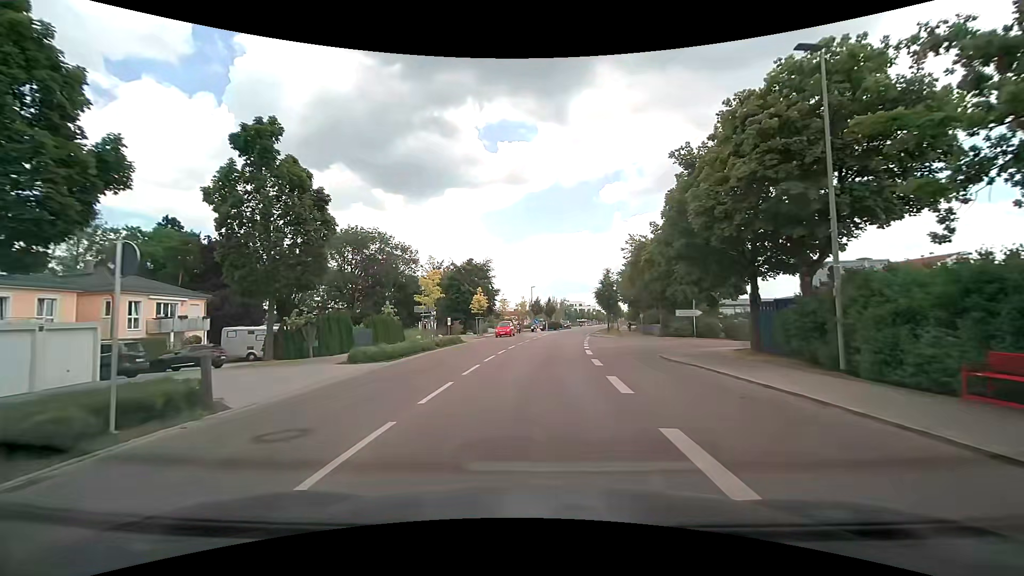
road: tertiary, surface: asphalt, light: Day
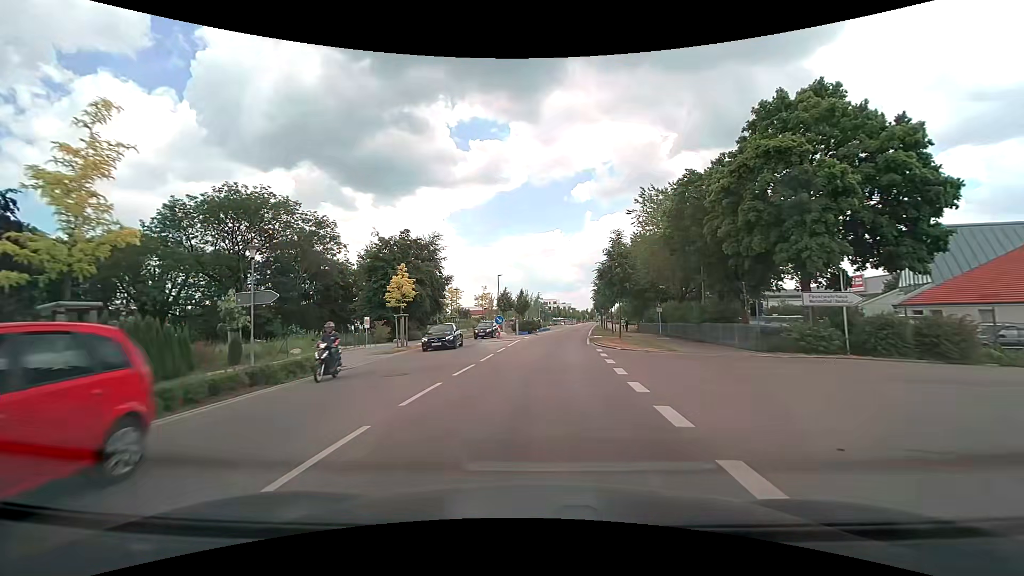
(+0.7, +22.8) m; +3°
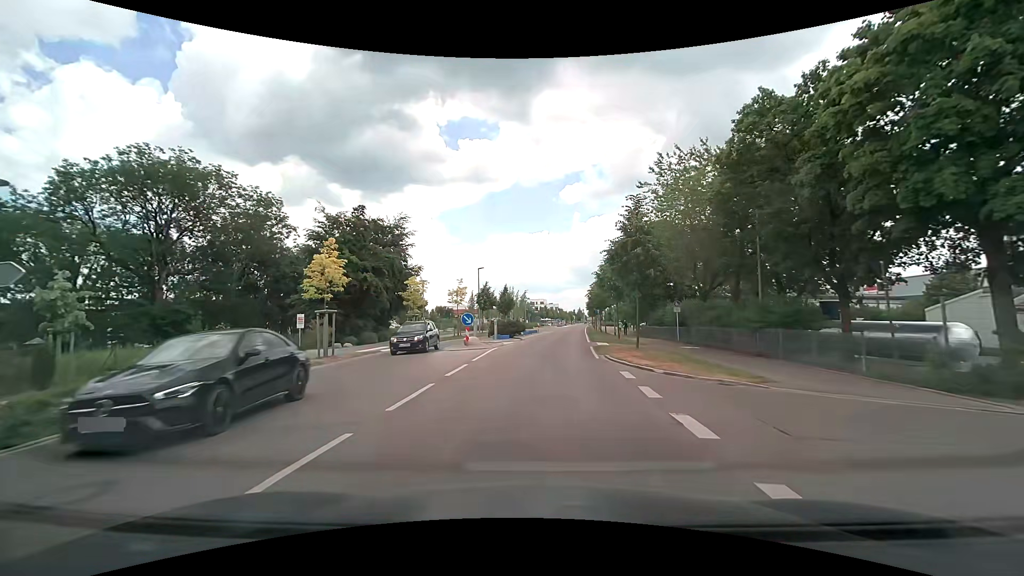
(+0.2, +9.6) m; +2°
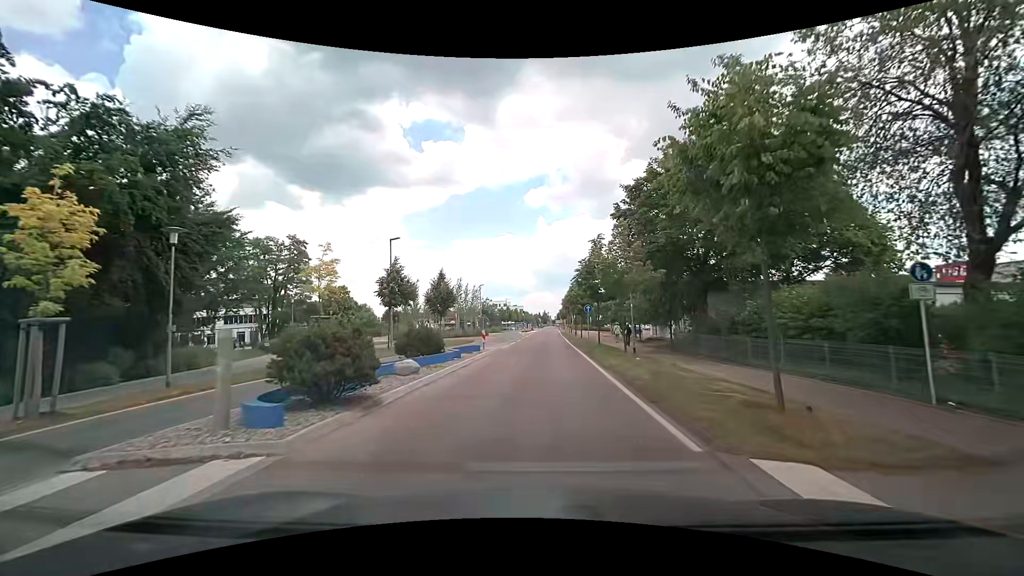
(+1.1, +24.8) m; +4°
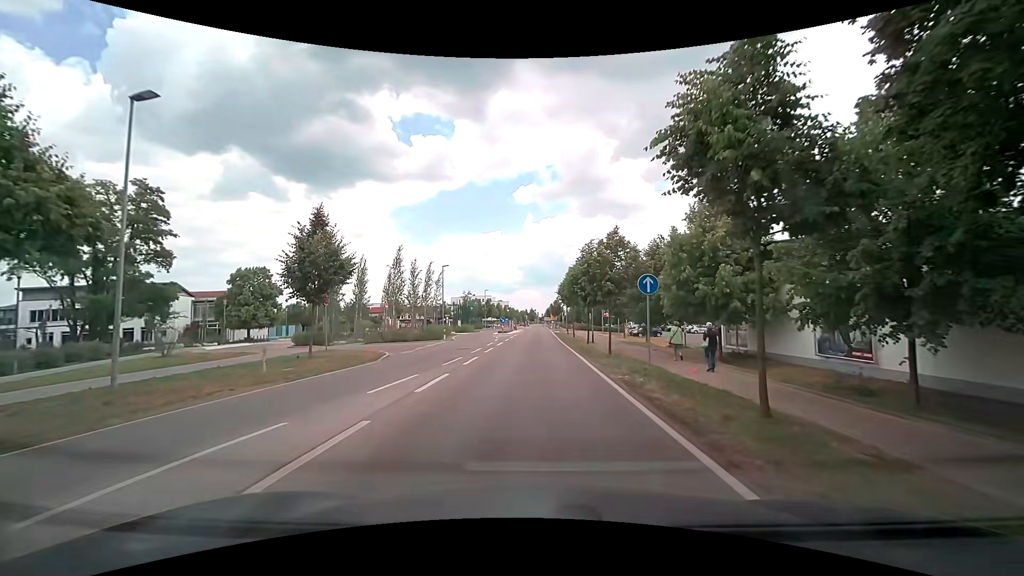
(+0.4, +23.4) m; +2°
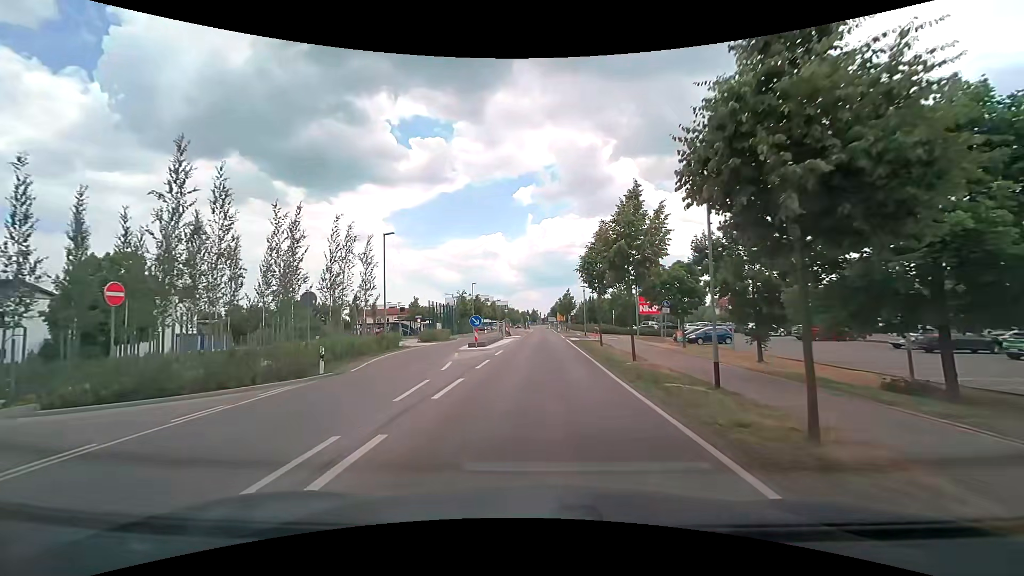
(-0.1, +23.6) m; -1°
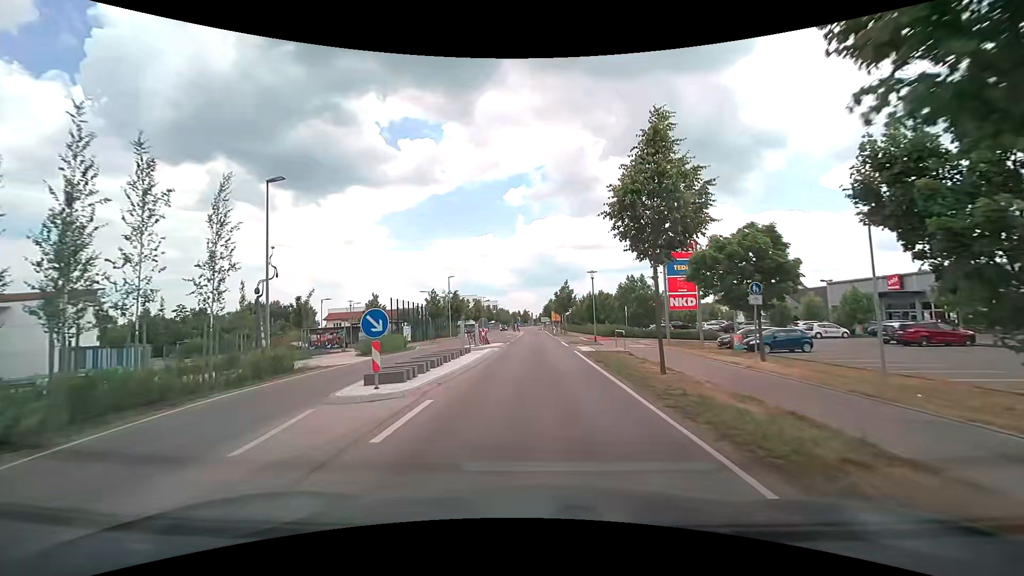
(+0.2, +14.4) m; +1°
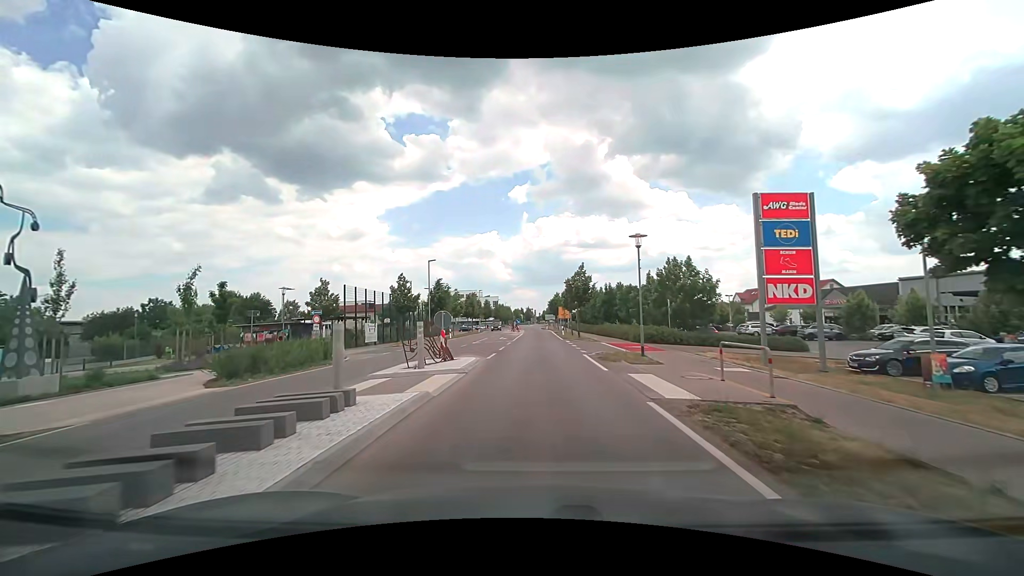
(0.0, +14.6) m; 0°
(0, +10) (0, +20) (0, +30) (+1, +40) (+1, +50) (+1, +60) (+1, +70) (0, +80) (0, +90) (-1, +100) m
